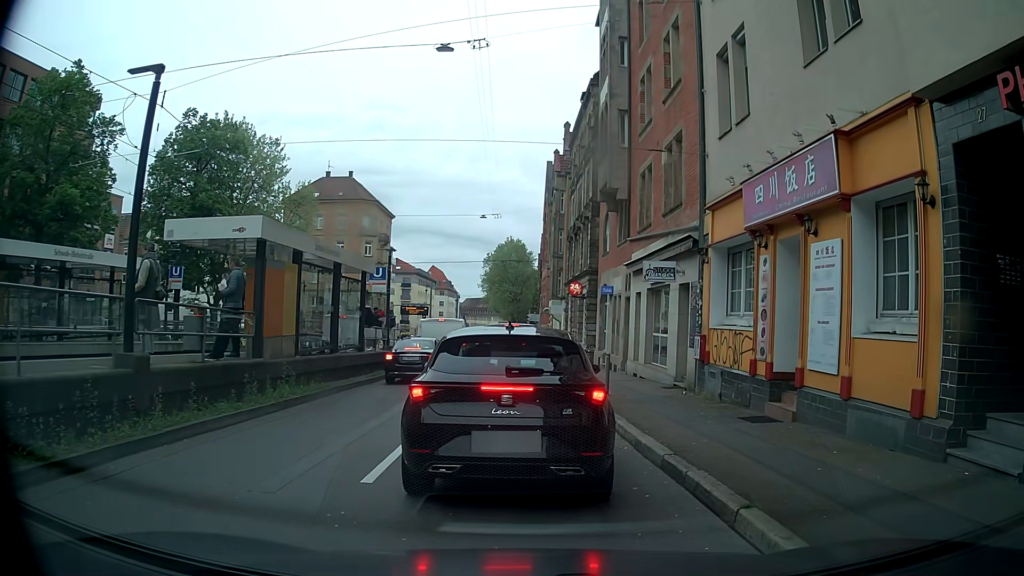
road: tertiary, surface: asphalt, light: Day
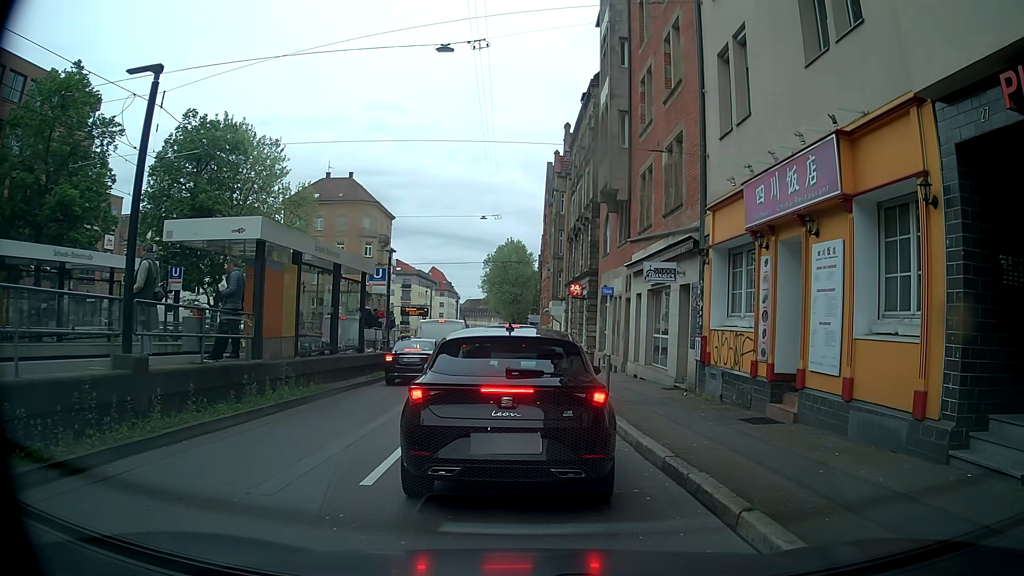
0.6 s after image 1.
(0.0, +0.1) m; 0°
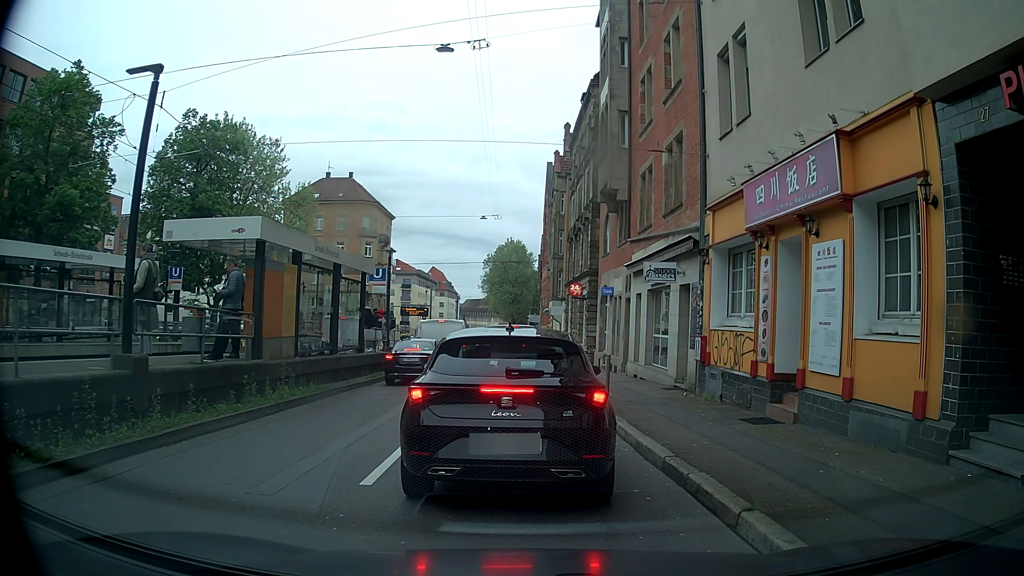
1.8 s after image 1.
(0.0, 0.0) m; 0°
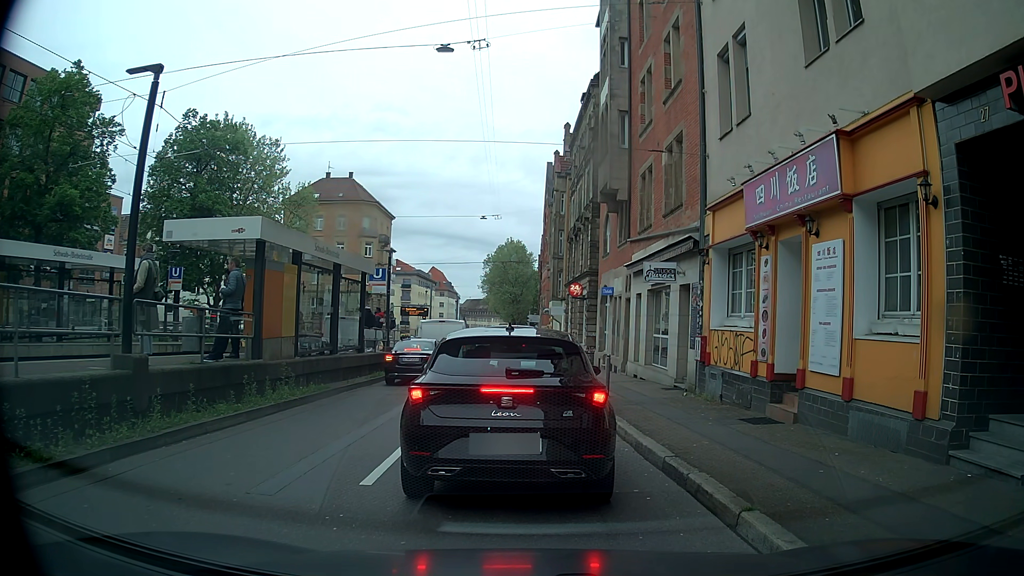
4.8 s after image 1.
(0.0, 0.0) m; 0°
